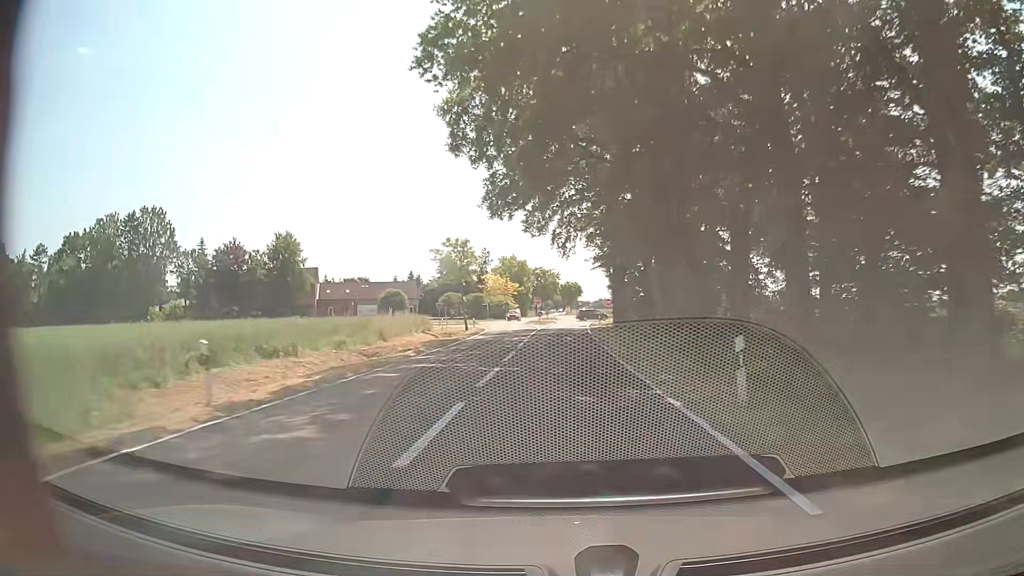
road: tertiary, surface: asphalt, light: Day
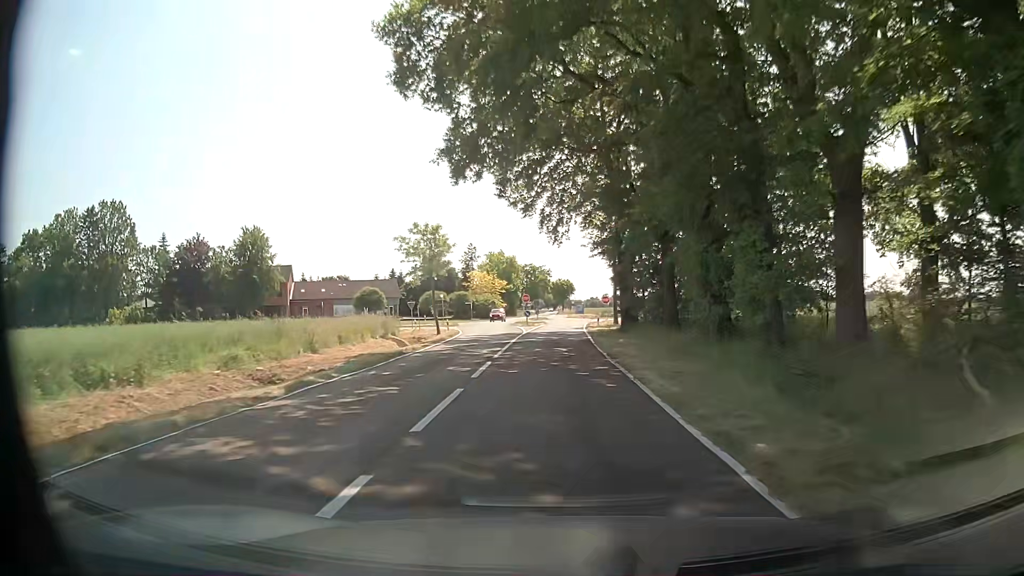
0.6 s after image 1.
(+0.1, +10.3) m; 0°
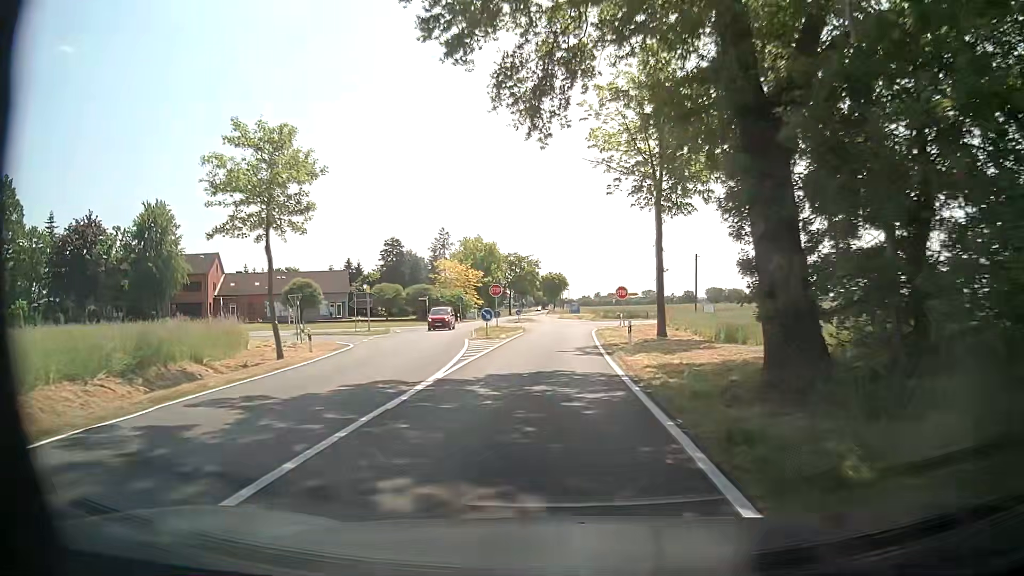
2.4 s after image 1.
(+0.2, +27.5) m; 0°
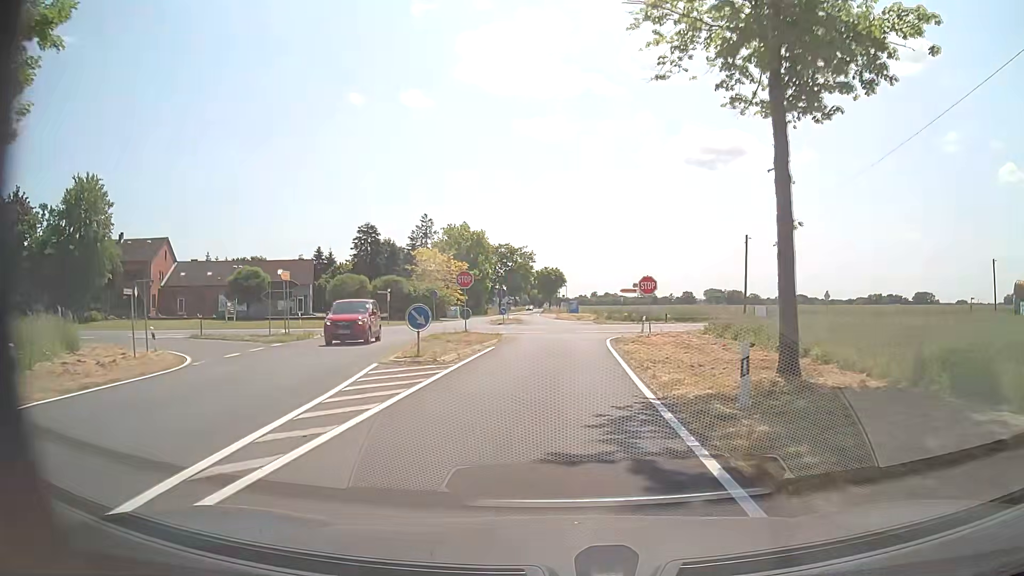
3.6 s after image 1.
(+0.1, +15.1) m; +1°
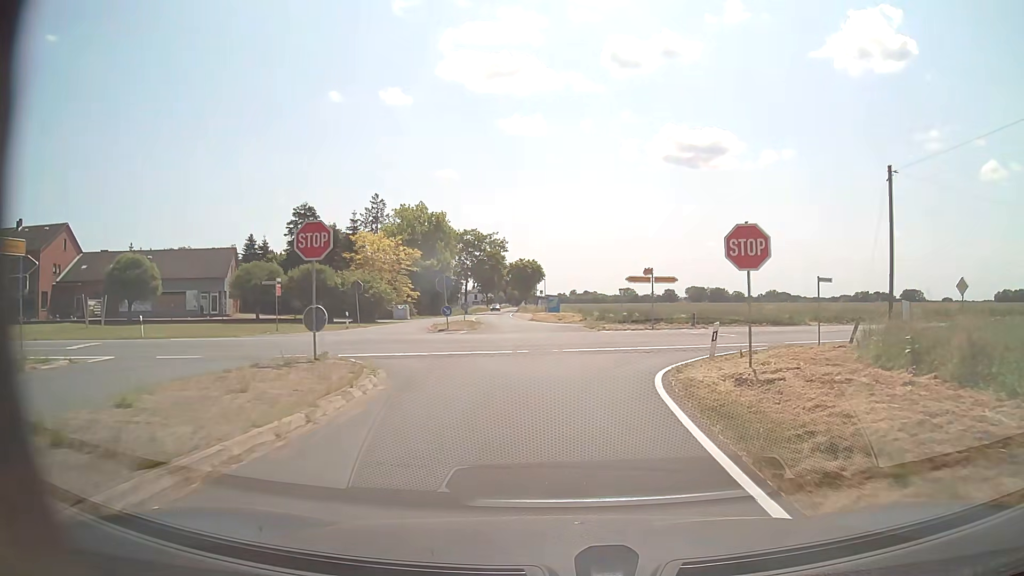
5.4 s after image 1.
(+0.3, +19.5) m; +2°
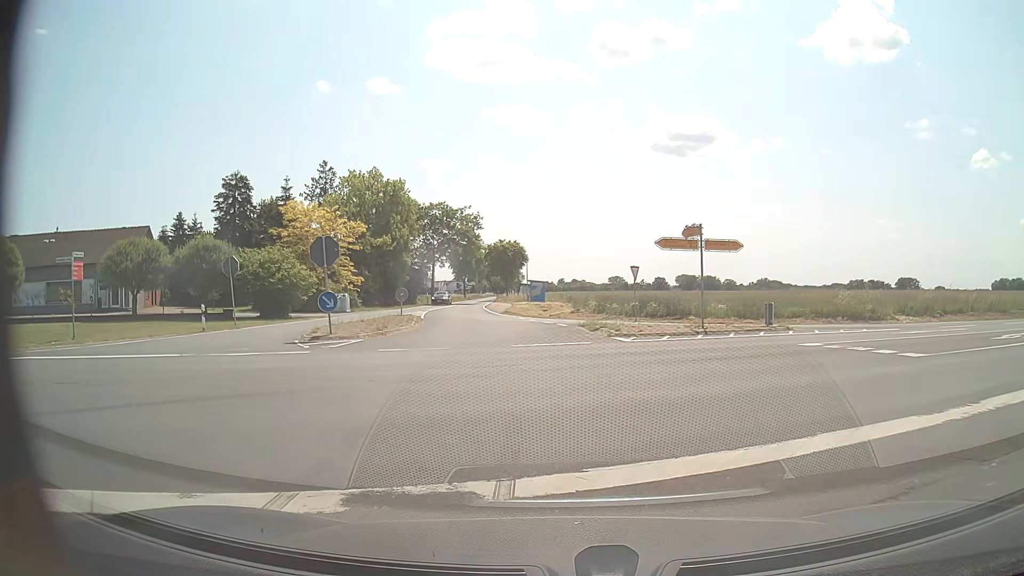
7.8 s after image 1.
(+0.3, +16.2) m; +1°
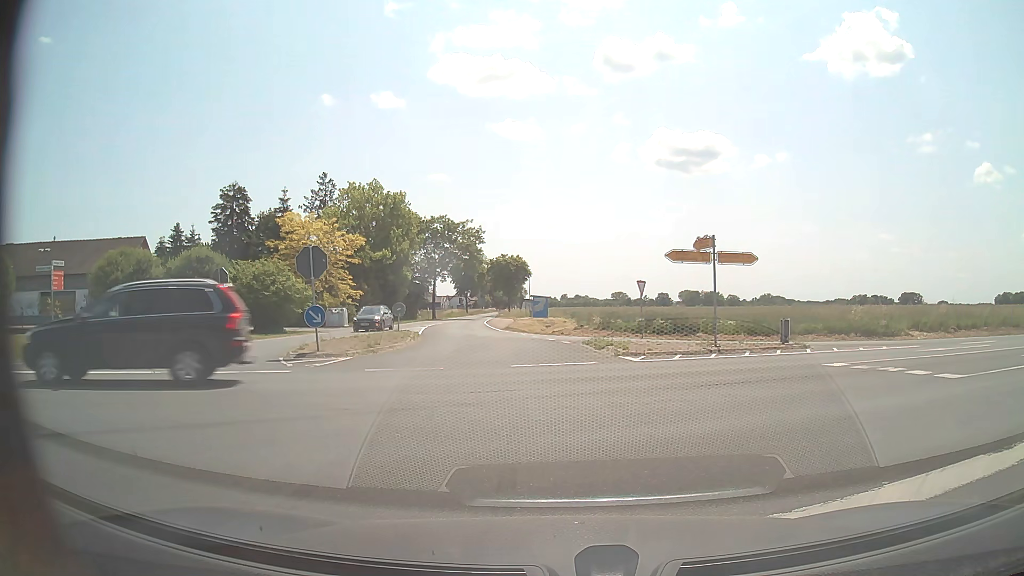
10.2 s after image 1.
(0.0, +1.2) m; -1°
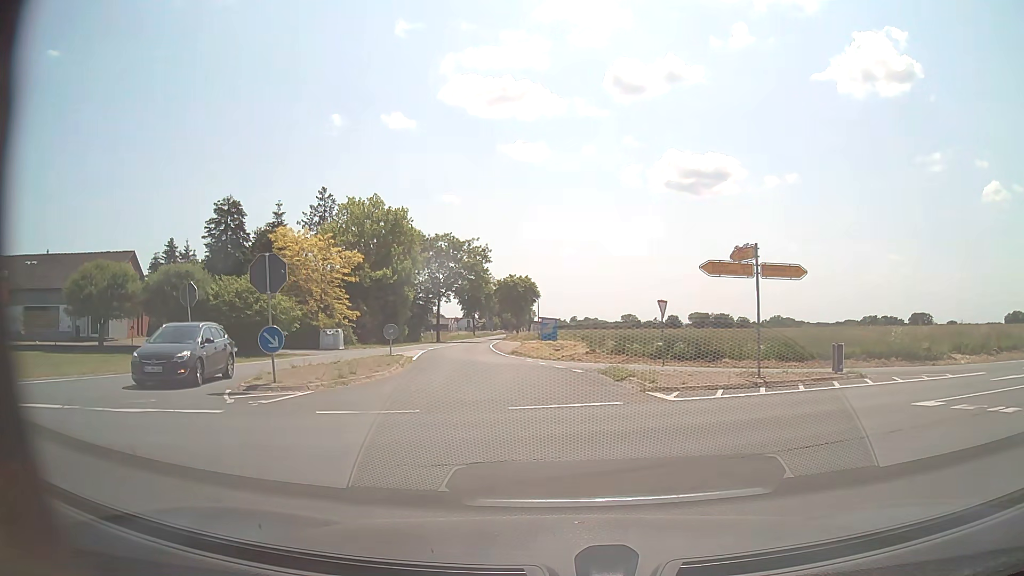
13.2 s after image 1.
(0.0, +4.1) m; +1°
(0, +10) (-1, +20) (-3, +30) (-5, +40) (-7, +49) (-8, +59) (-10, +69) (-10, +79) (-11, +89) (-12, +99) m
